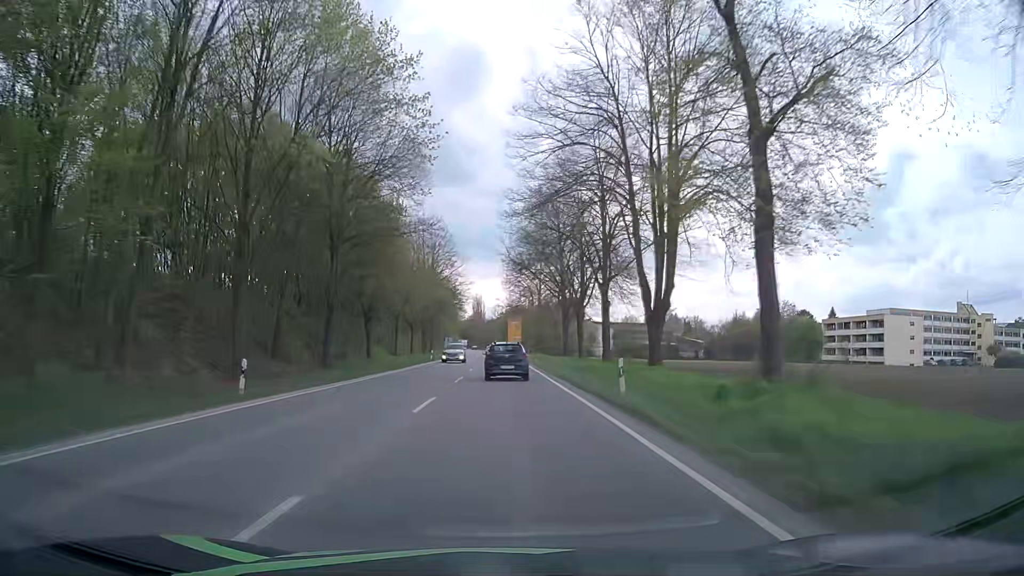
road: primary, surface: asphalt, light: Day
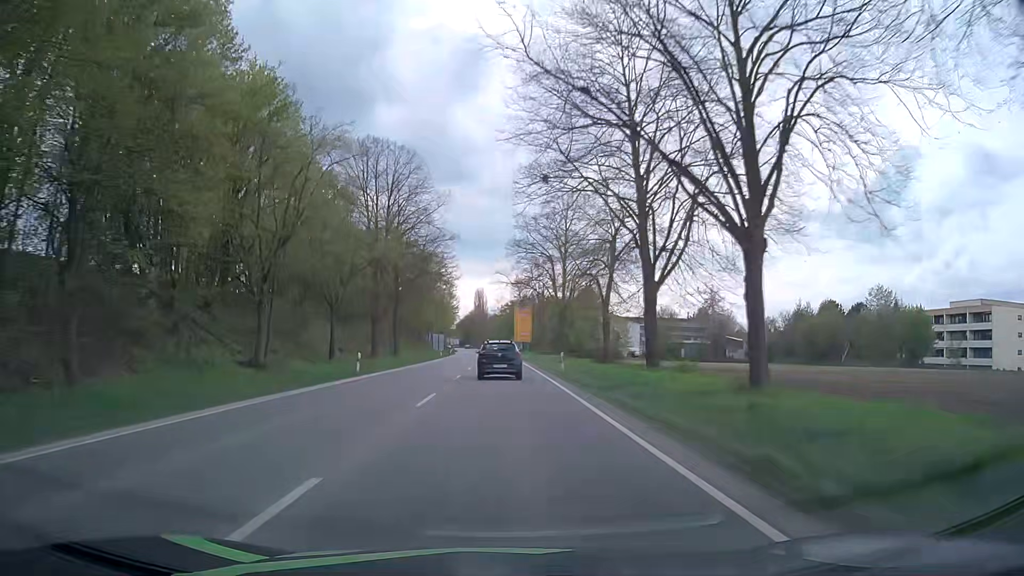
(-0.3, +34.8) m; -1°
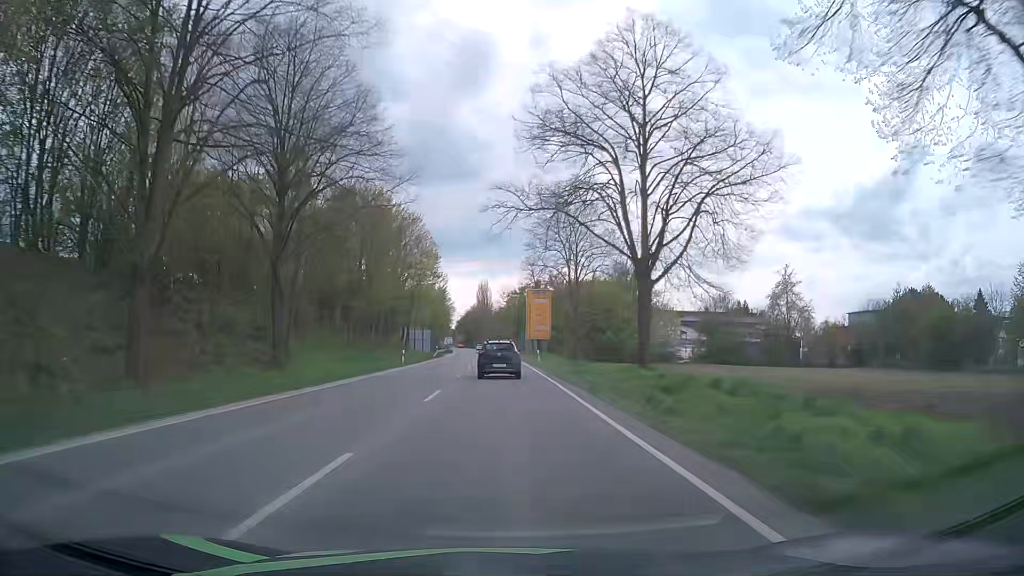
(+0.2, +34.2) m; 0°
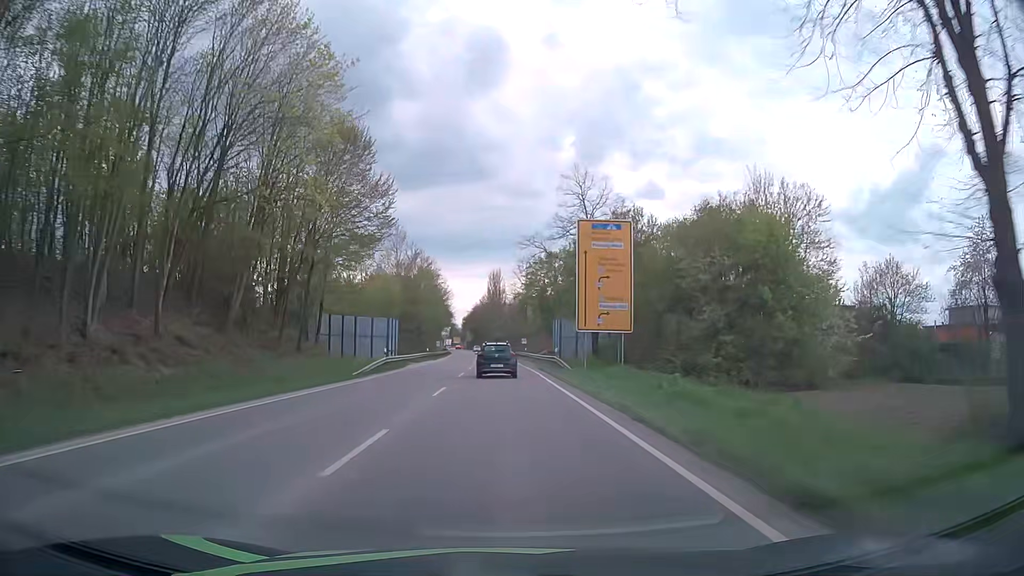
(-0.2, +45.6) m; -1°
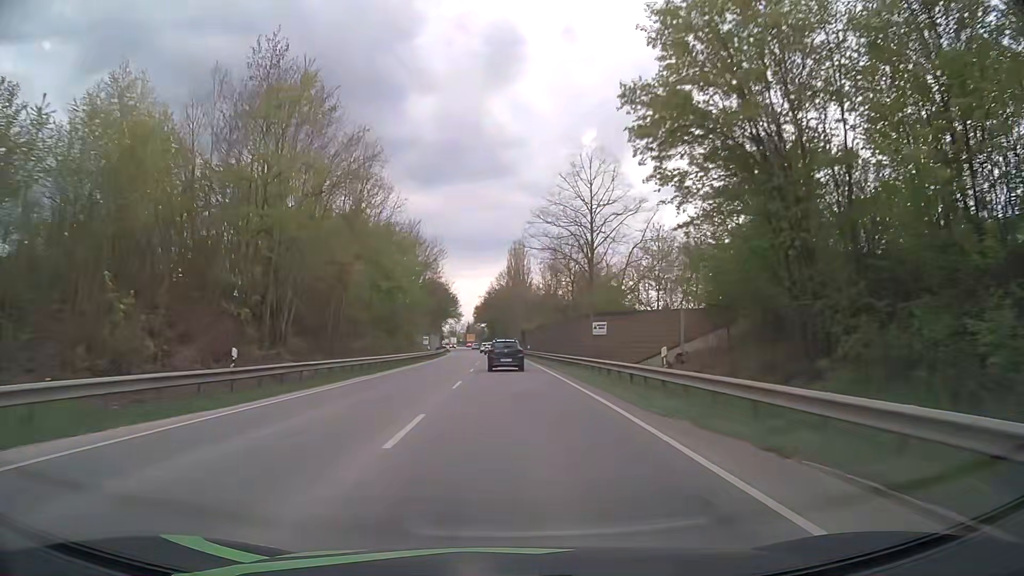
(-1.0, +58.0) m; -2°
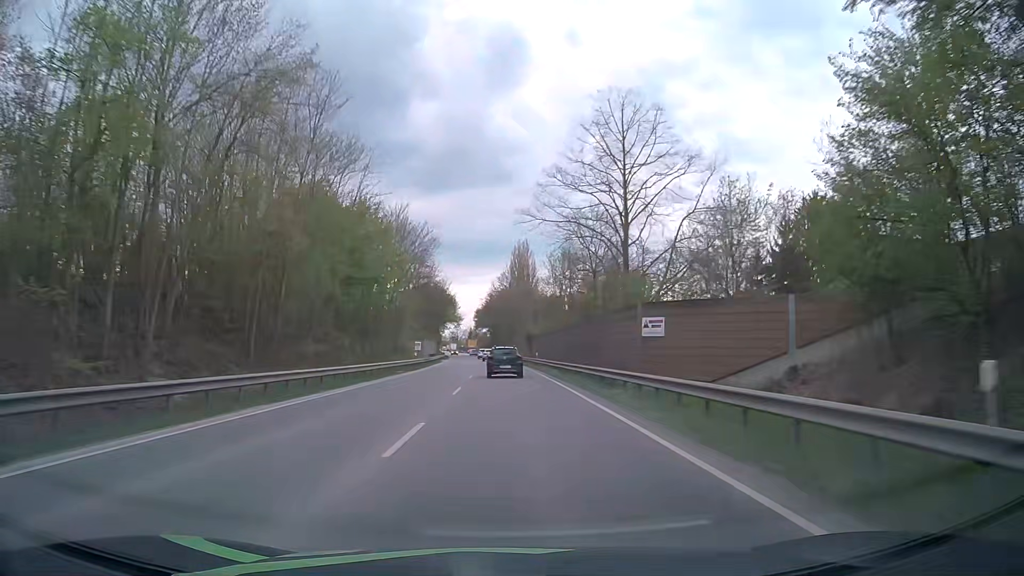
(-0.1, +11.9) m; -1°
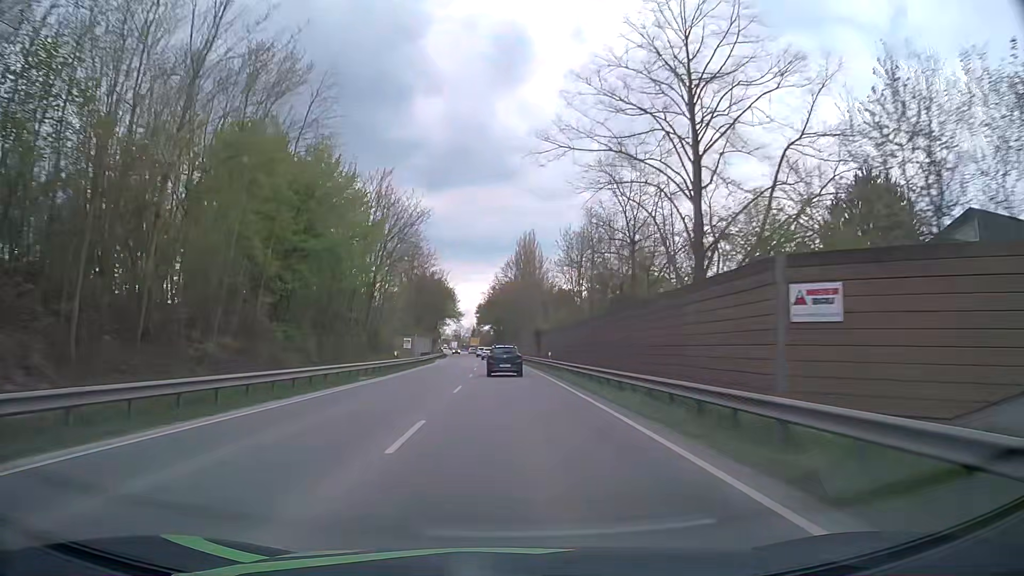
(0.0, +11.9) m; 0°
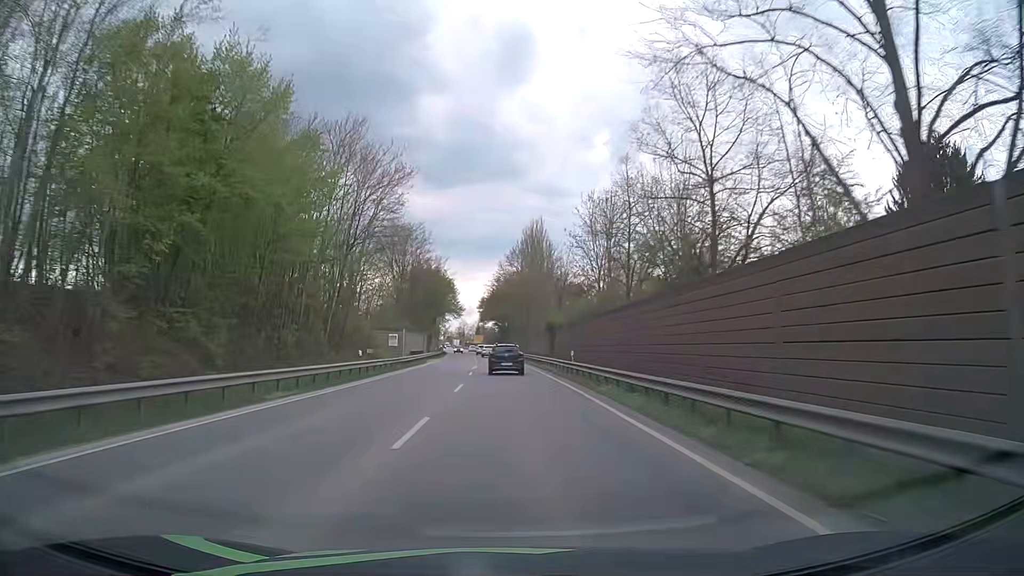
(-0.1, +12.0) m; 0°
(0, +10) (0, +20) (0, +30) (-1, +40) (-1, +50) (-1, +60) (-2, +70) (-2, +80) (-3, +90) (-3, +100) m
